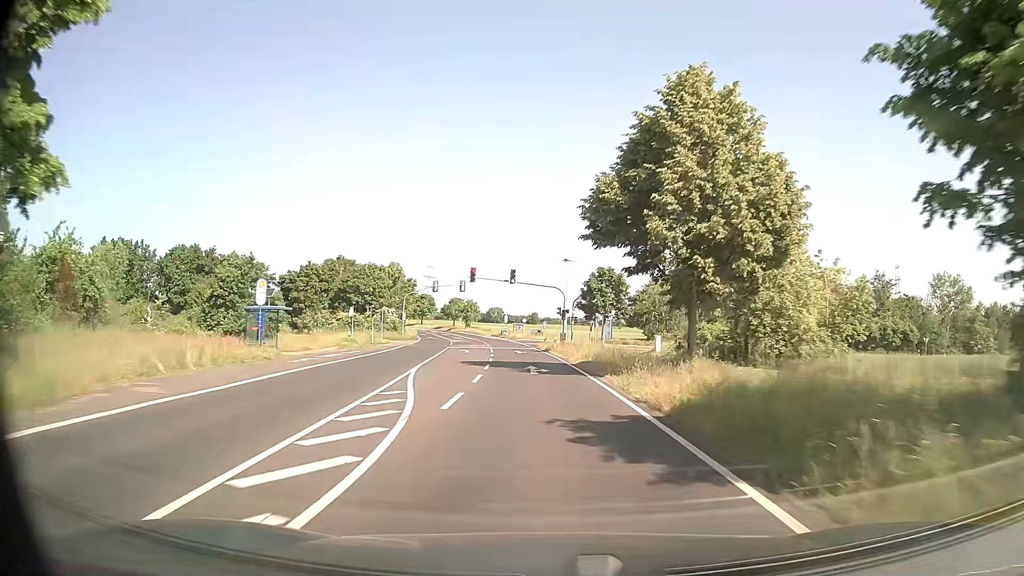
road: secondary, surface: asphalt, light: Day
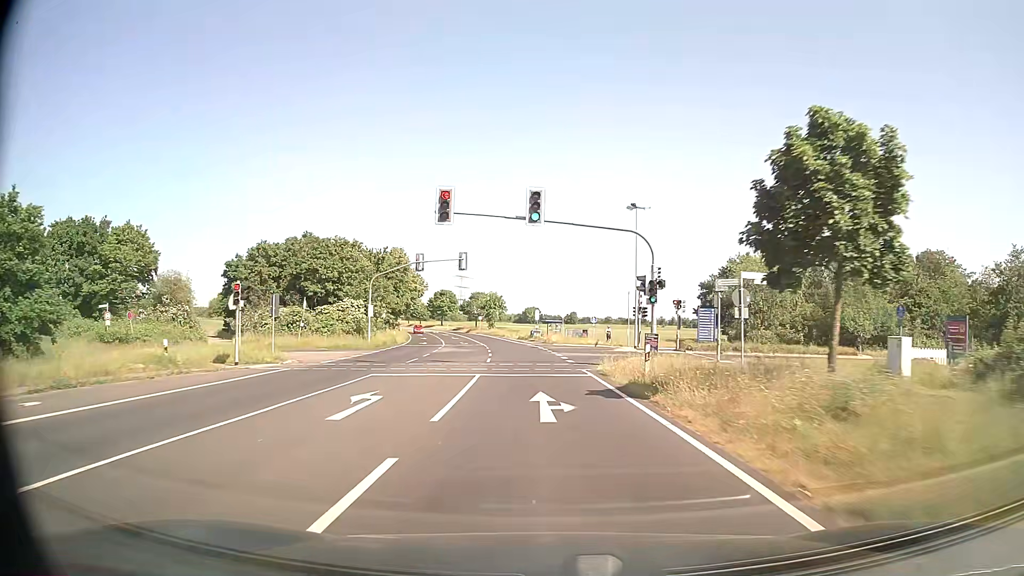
(-0.9, +31.6) m; -3°
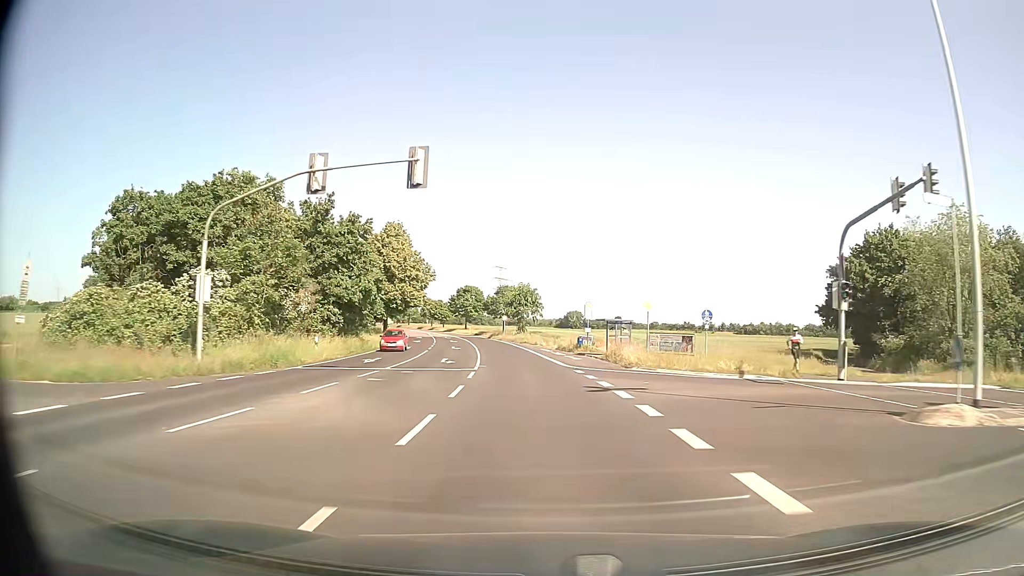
(-1.0, +31.9) m; -4°
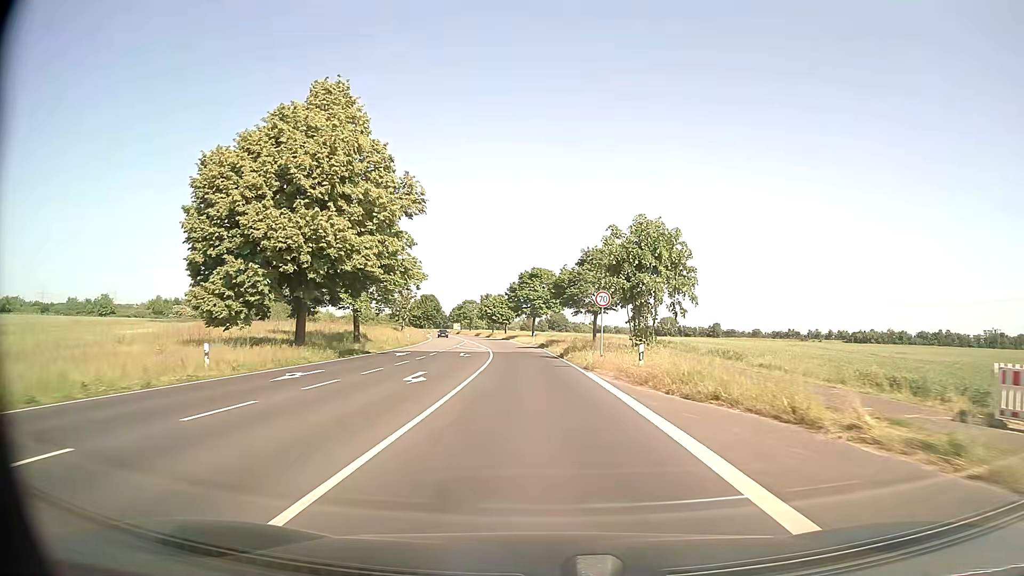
(-3.3, +53.2) m; -7°
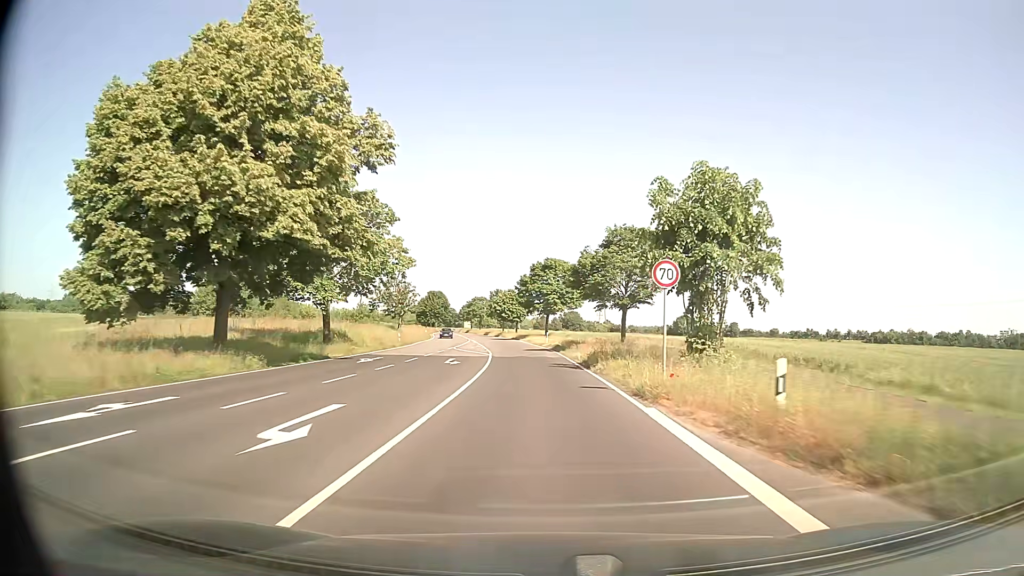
(-0.1, +10.7) m; -1°
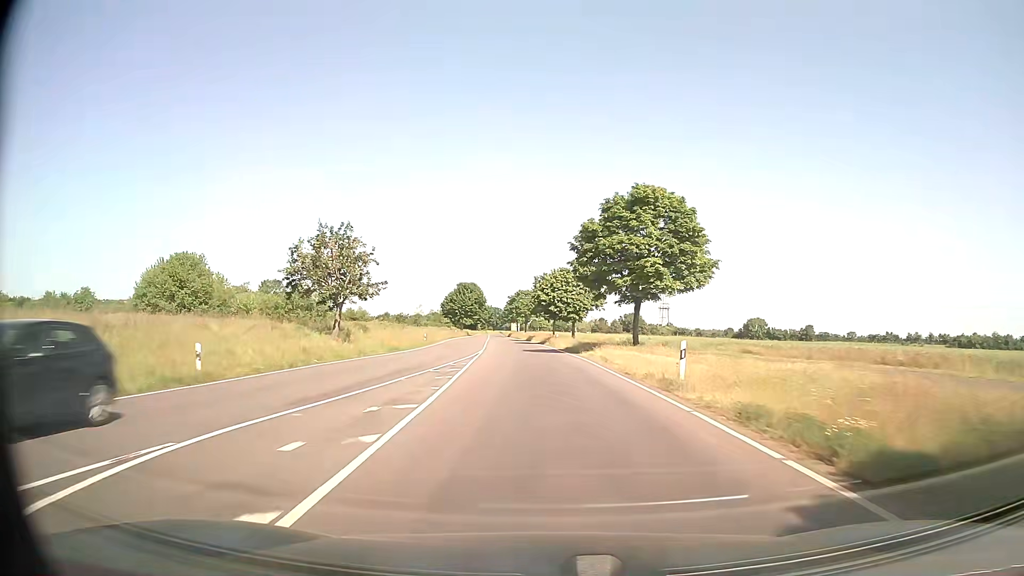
(-1.6, +42.7) m; -5°
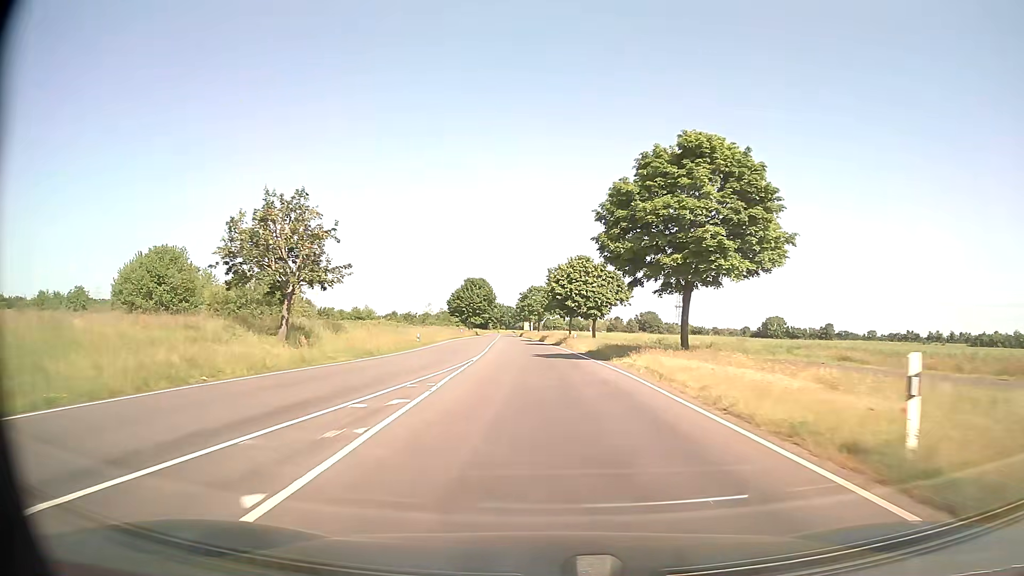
(0.0, +10.7) m; 0°
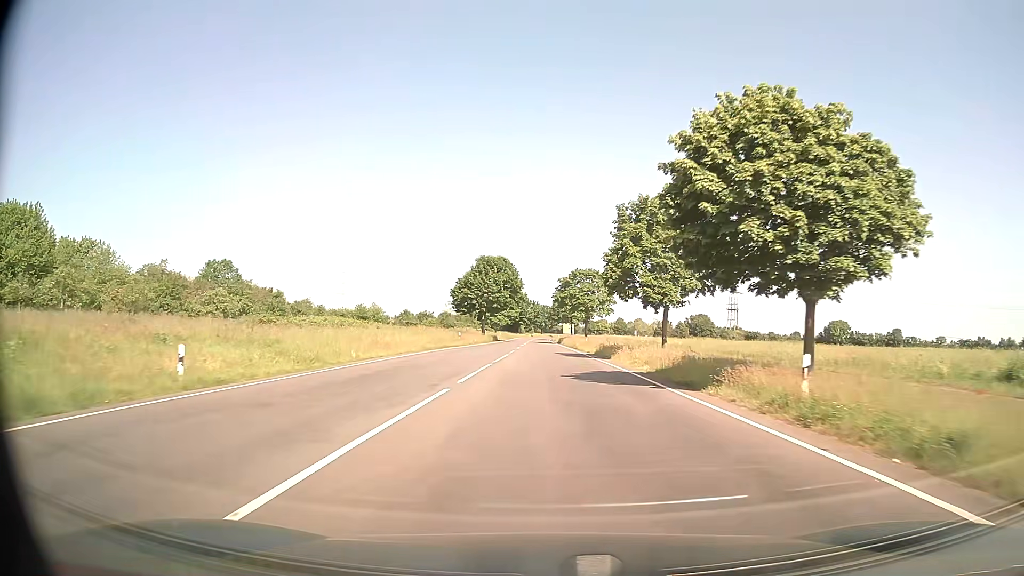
(-1.5, +42.9) m; -3°
(0, +10) (0, +20) (0, +30) (0, +40) (0, +50) (0, +60) (-1, +70) (-1, +80) (-1, +90) (-1, +100) m
